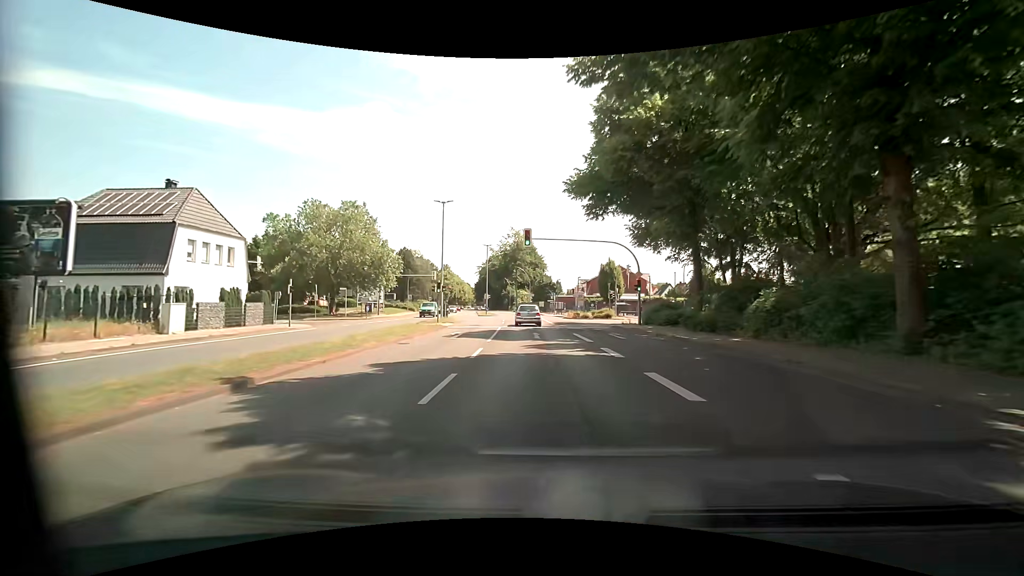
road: primary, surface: asphalt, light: Day
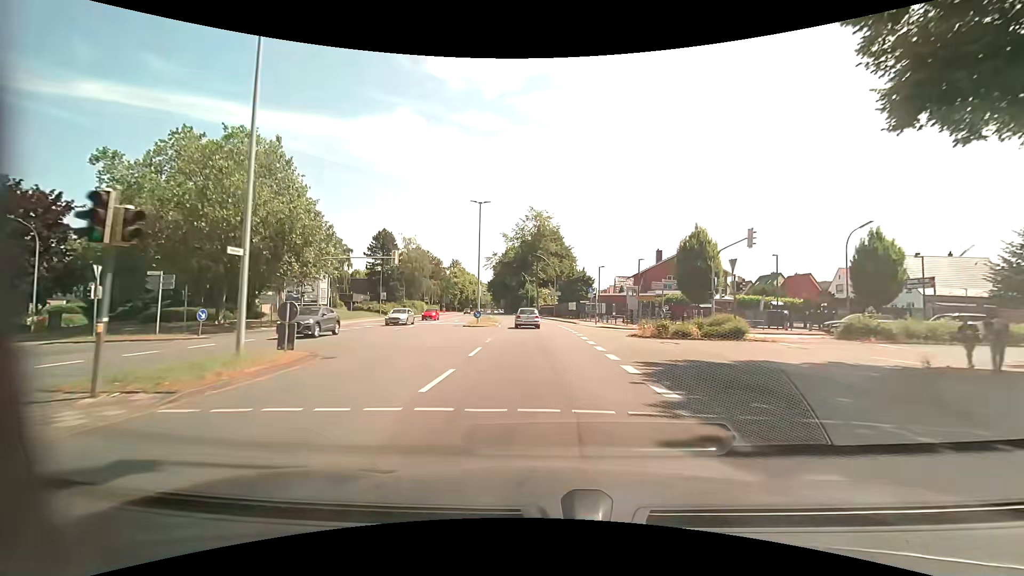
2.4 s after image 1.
(-0.8, +31.1) m; -2°
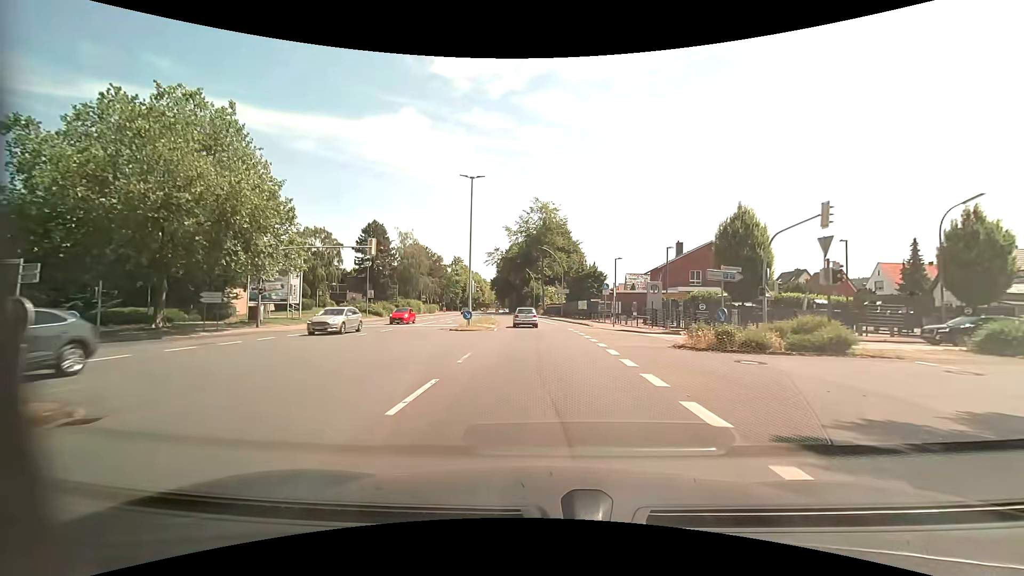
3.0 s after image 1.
(-0.1, +7.8) m; -1°
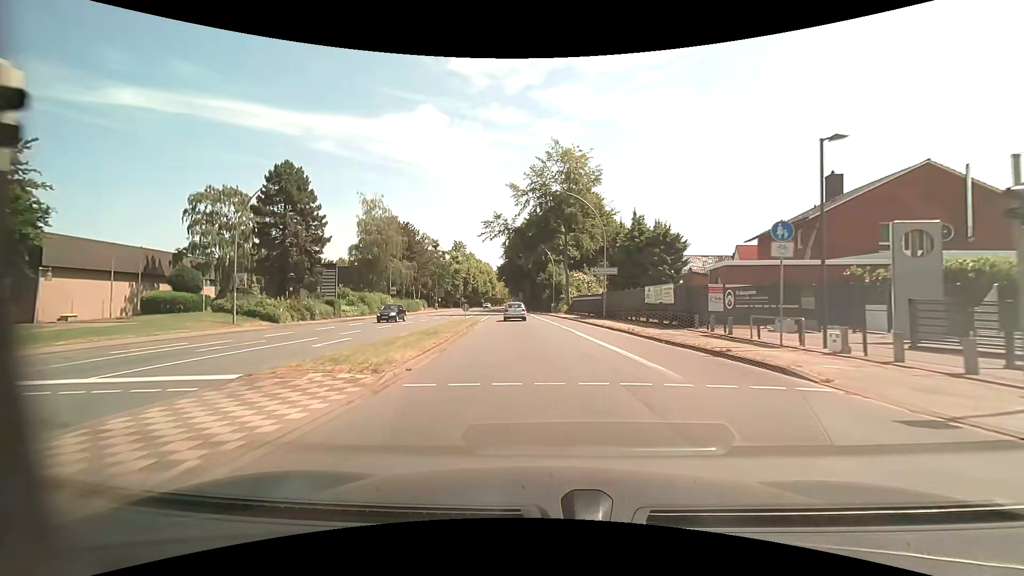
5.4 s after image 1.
(-0.6, +31.1) m; -2°
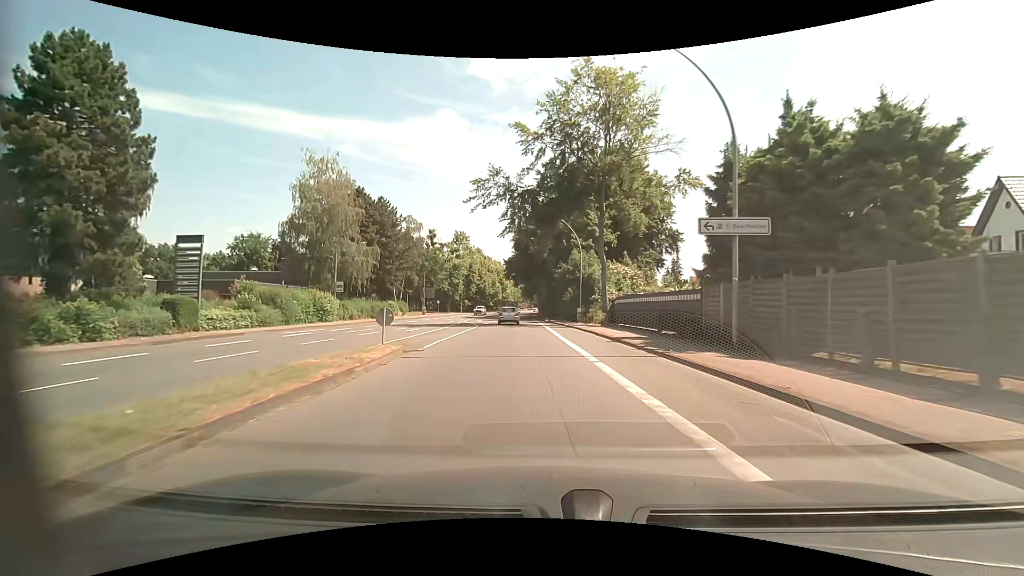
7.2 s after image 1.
(-0.5, +23.4) m; -2°
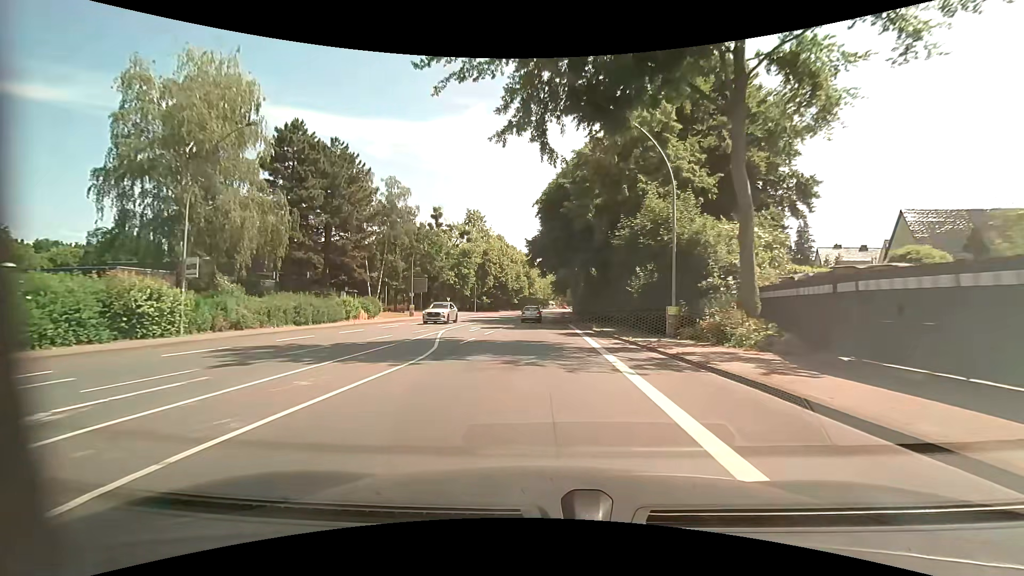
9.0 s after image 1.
(-0.8, +23.4) m; -4°
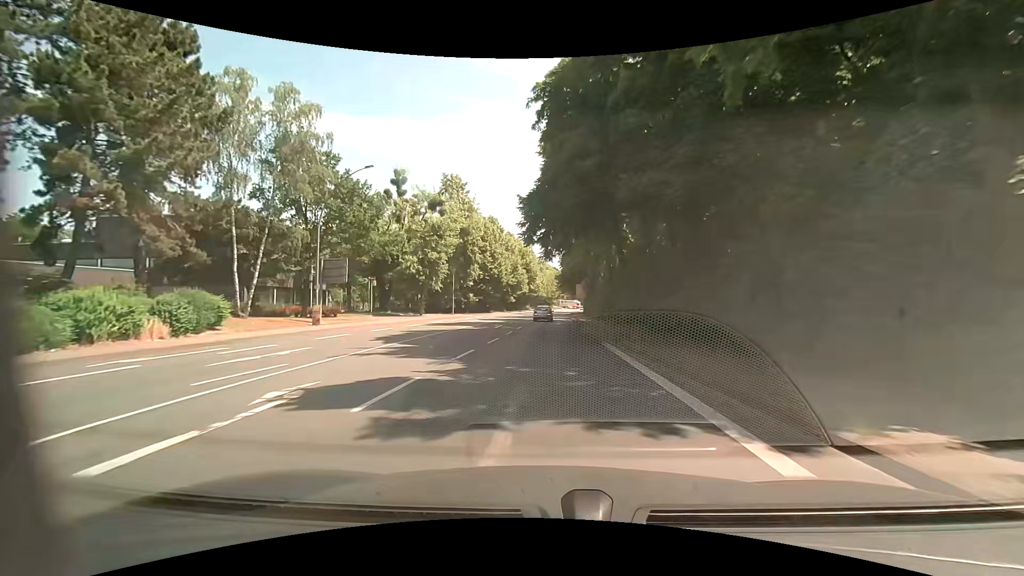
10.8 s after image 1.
(0.0, +23.5) m; 0°
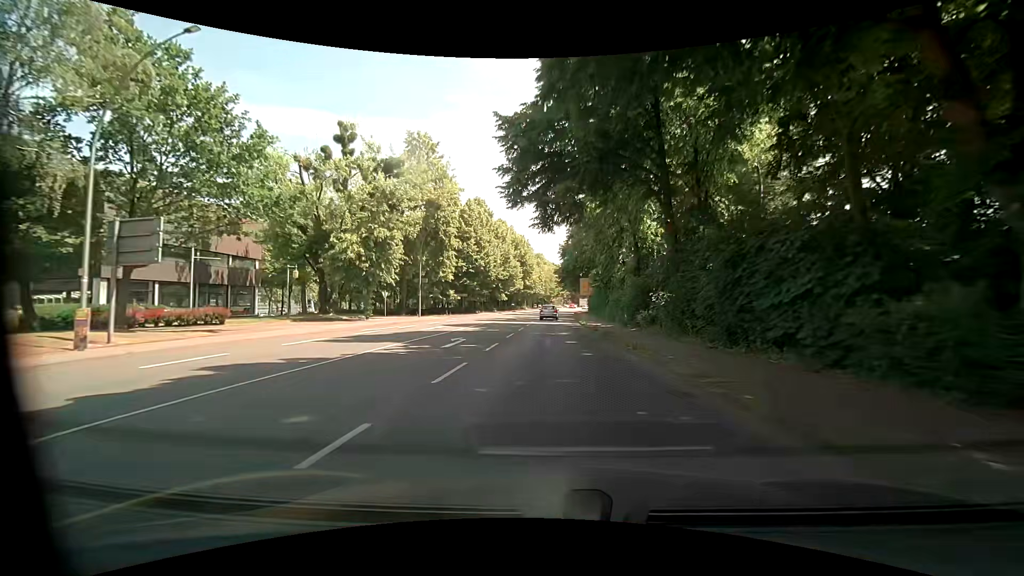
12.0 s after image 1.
(0.0, +15.7) m; 0°
(0, +10) (0, +20) (0, +30) (0, +40) (+1, +50) (+1, +60) (+1, +70) (+2, +80) (+2, +90) (+3, +100) m
